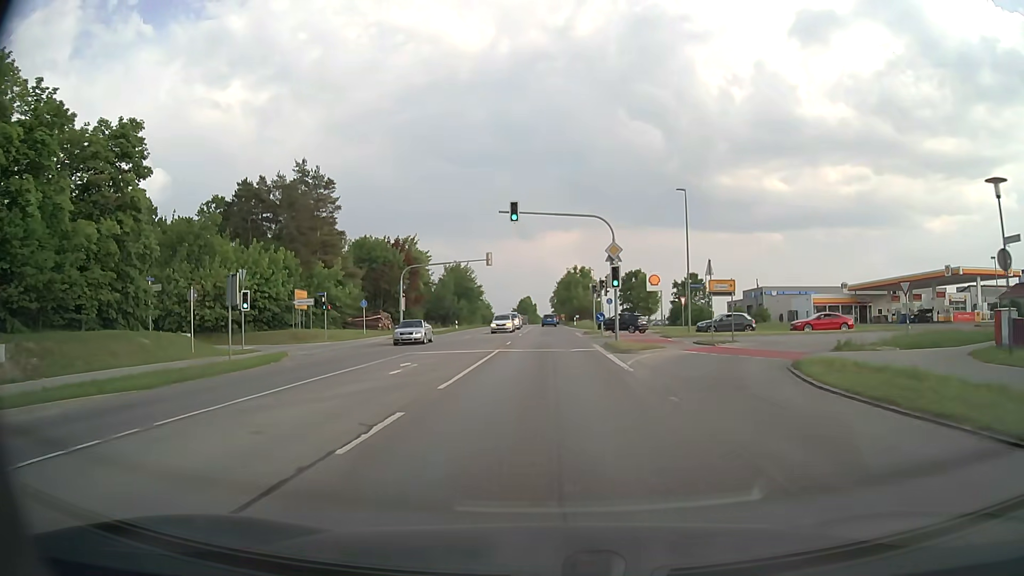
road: secondary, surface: asphalt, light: Day
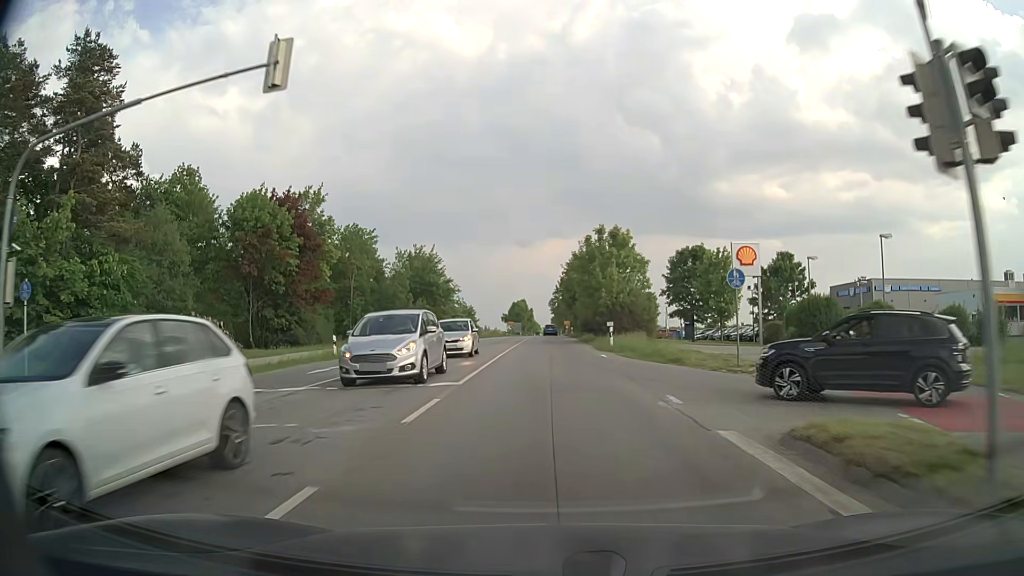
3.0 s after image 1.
(+0.1, +42.2) m; 0°
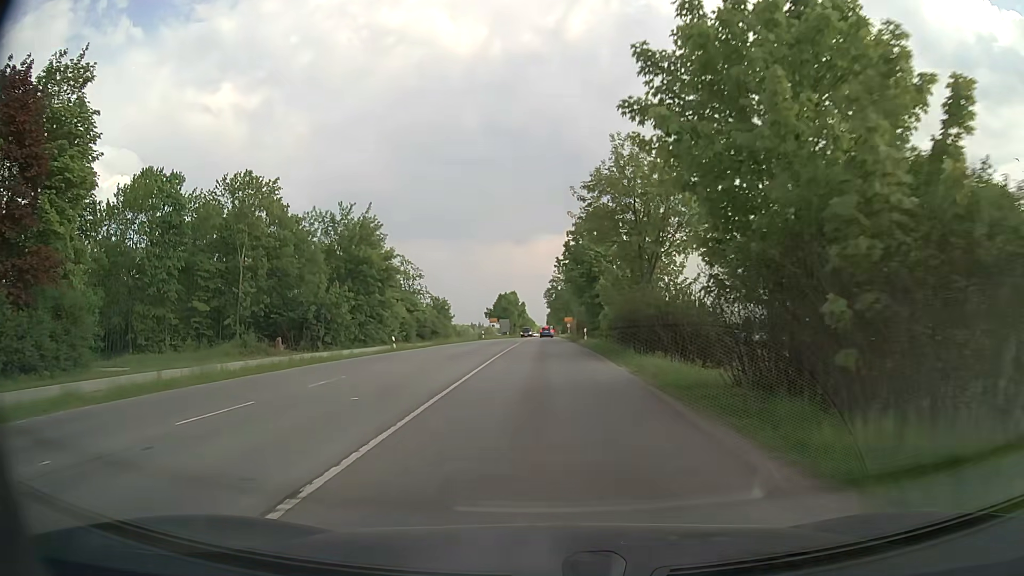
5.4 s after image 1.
(0.0, +33.9) m; 0°
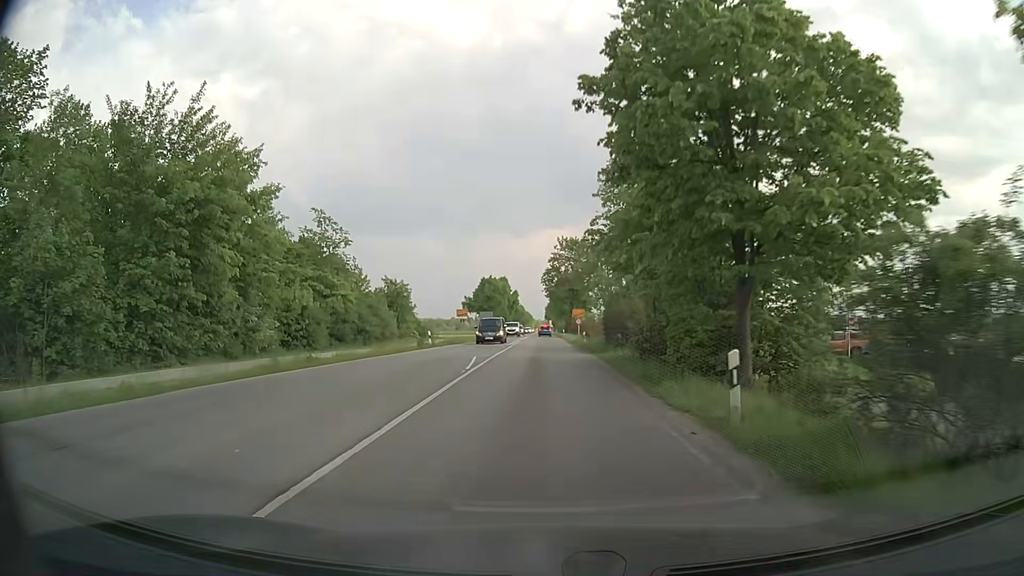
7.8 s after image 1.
(0.0, +34.2) m; 0°
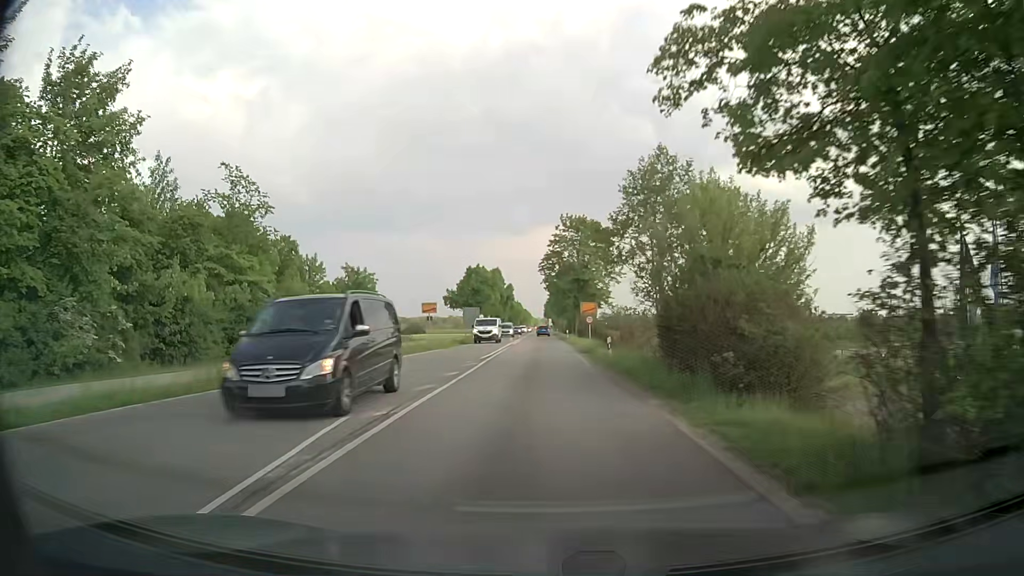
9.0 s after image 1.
(0.0, +17.4) m; 0°
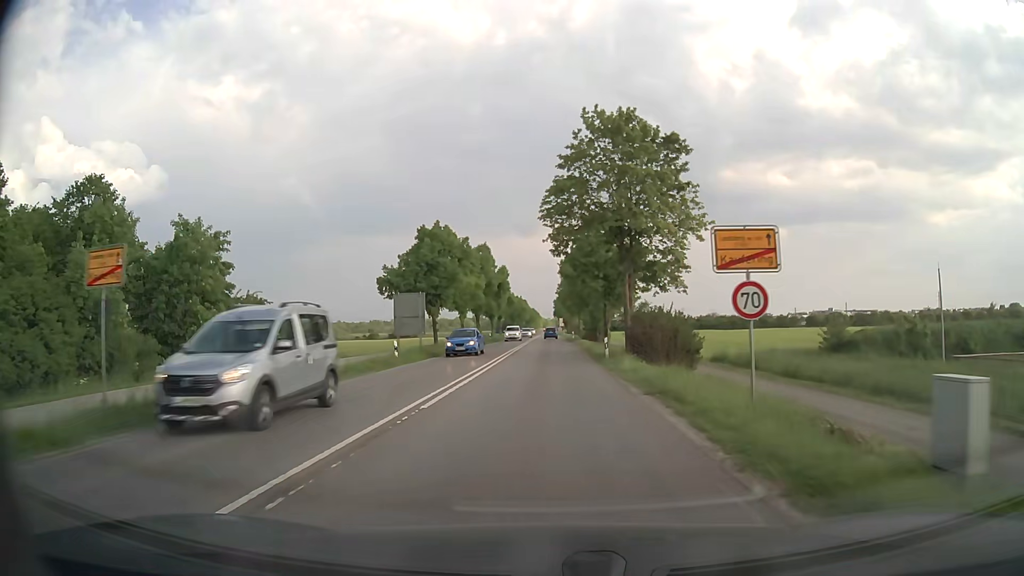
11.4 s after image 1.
(0.0, +36.1) m; -1°
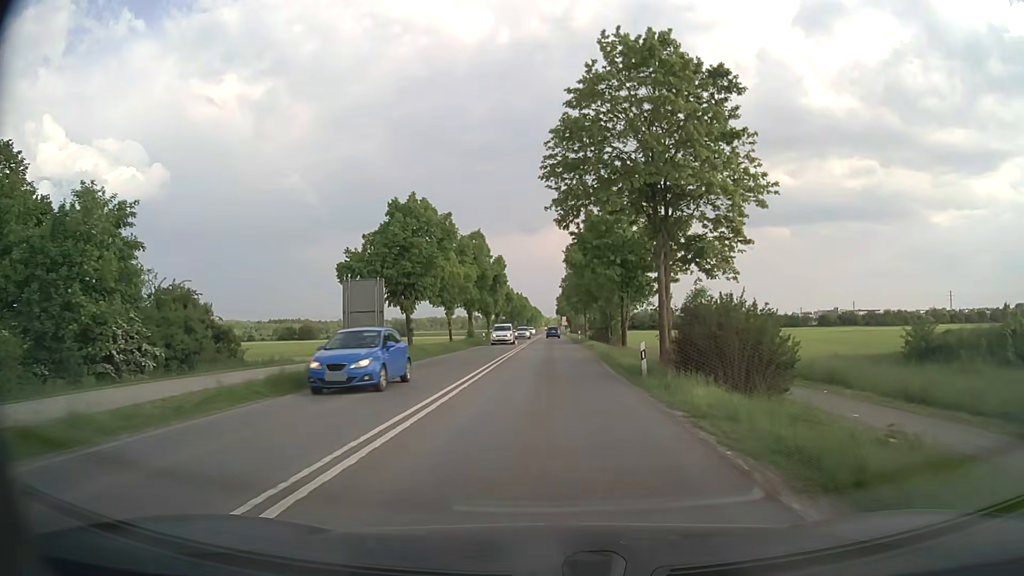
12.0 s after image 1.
(0.0, +10.2) m; 0°
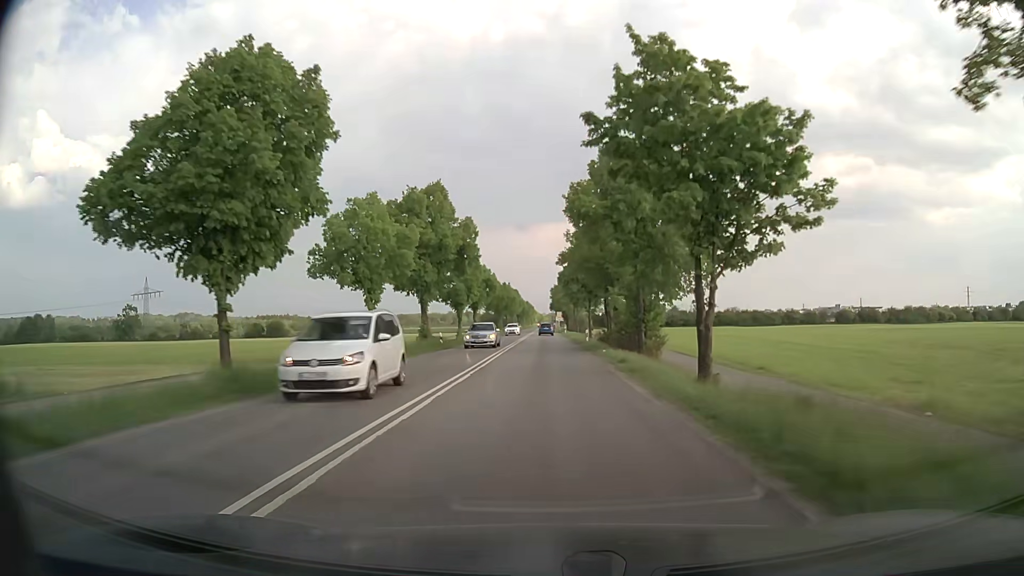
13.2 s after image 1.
(+0.2, +22.6) m; +1°
